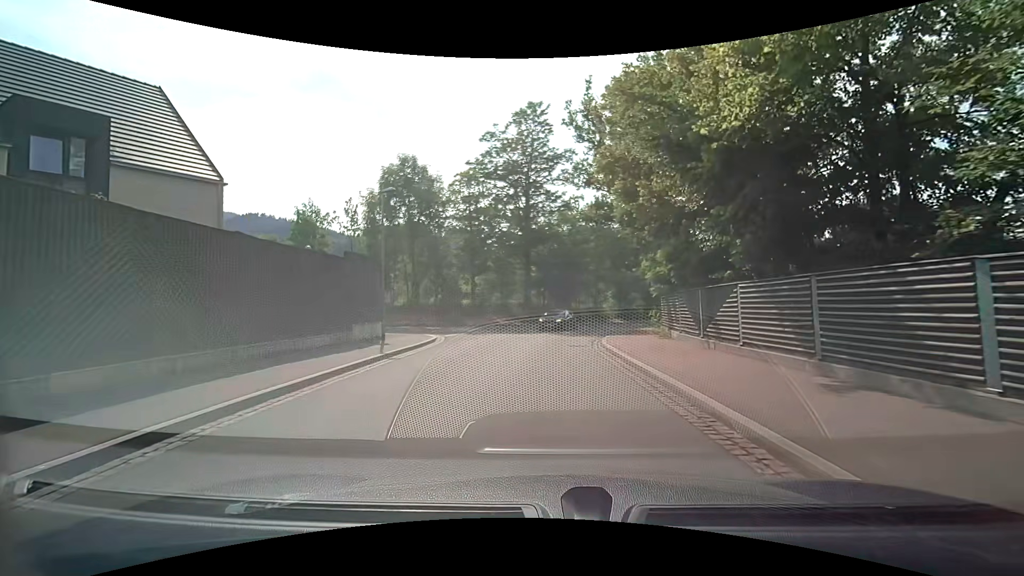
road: tertiary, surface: asphalt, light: Day
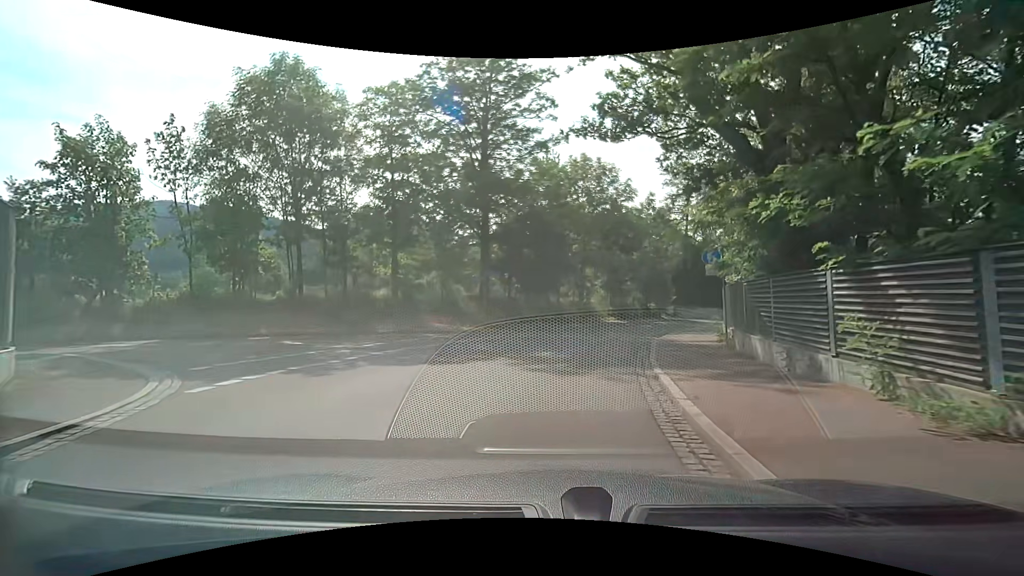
(+0.1, +15.6) m; +2°
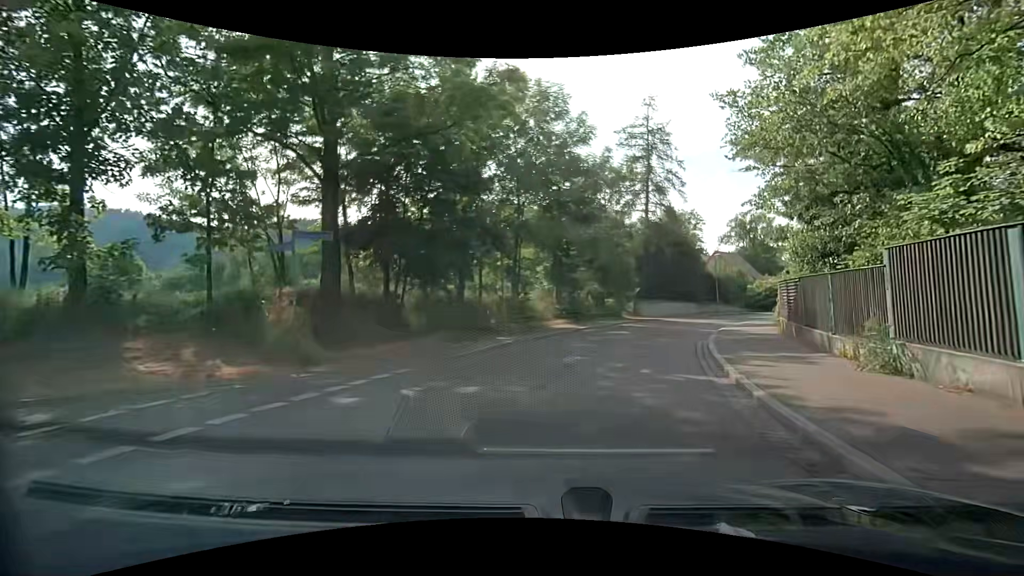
(+0.7, +14.8) m; +5°
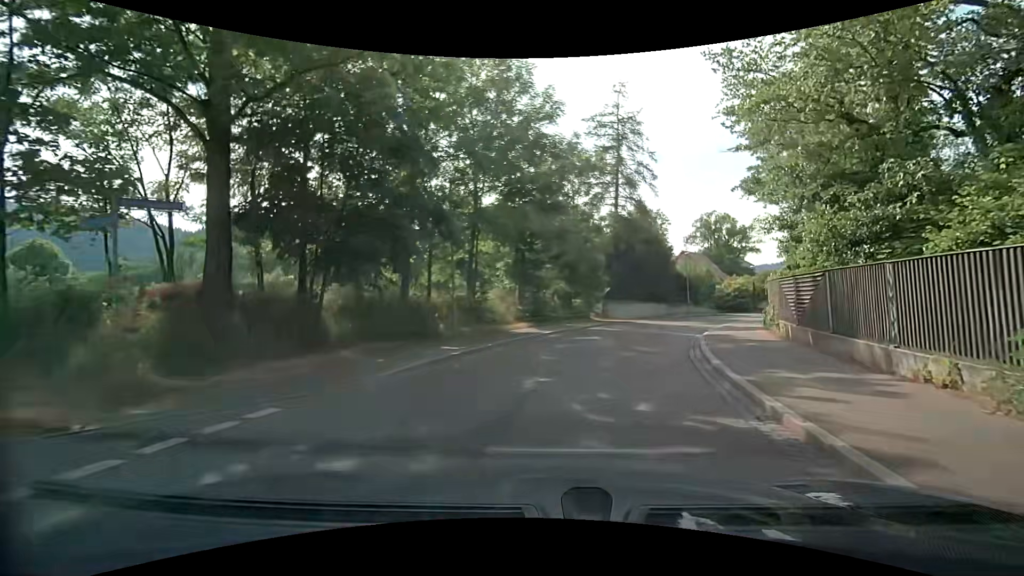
(+0.2, +3.7) m; +5°
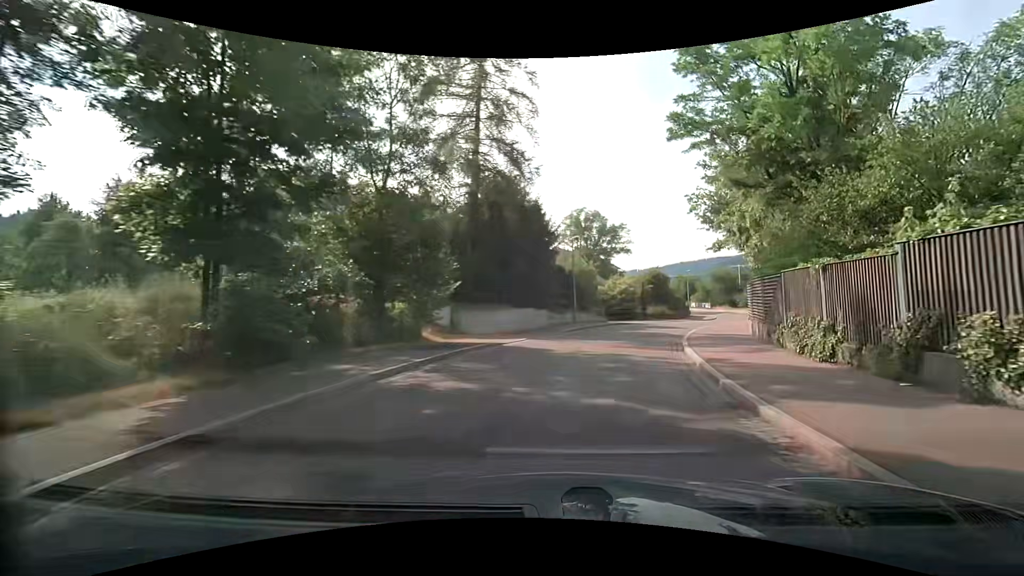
(+2.3, +17.1) m; +16°
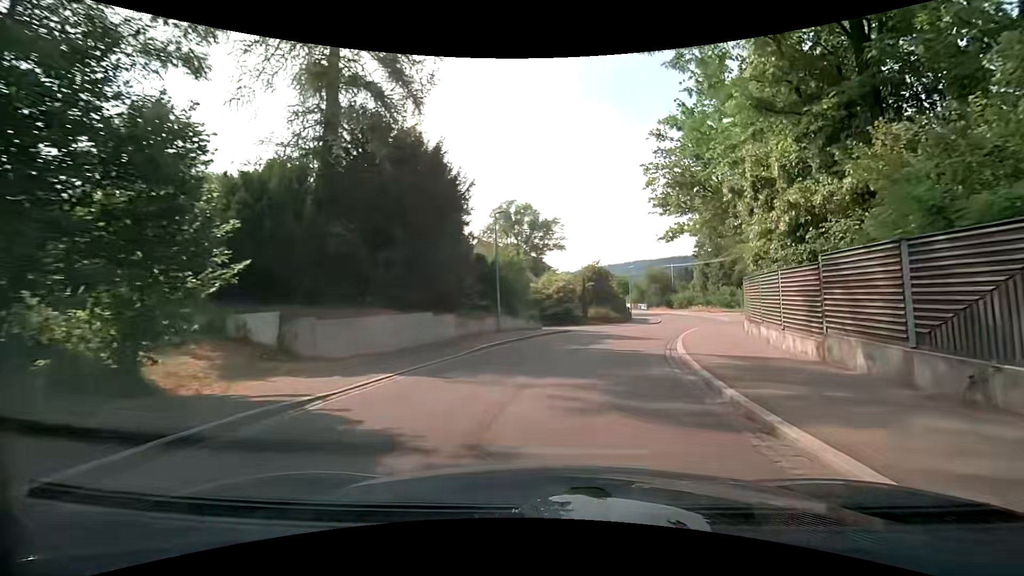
(+0.7, +10.1) m; +7°
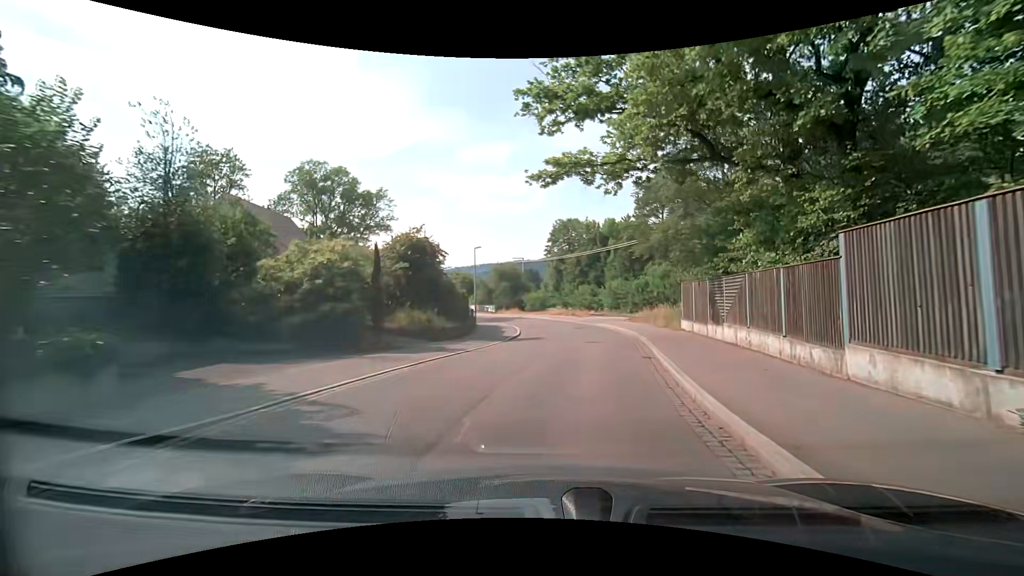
(+3.1, +21.1) m; +17°
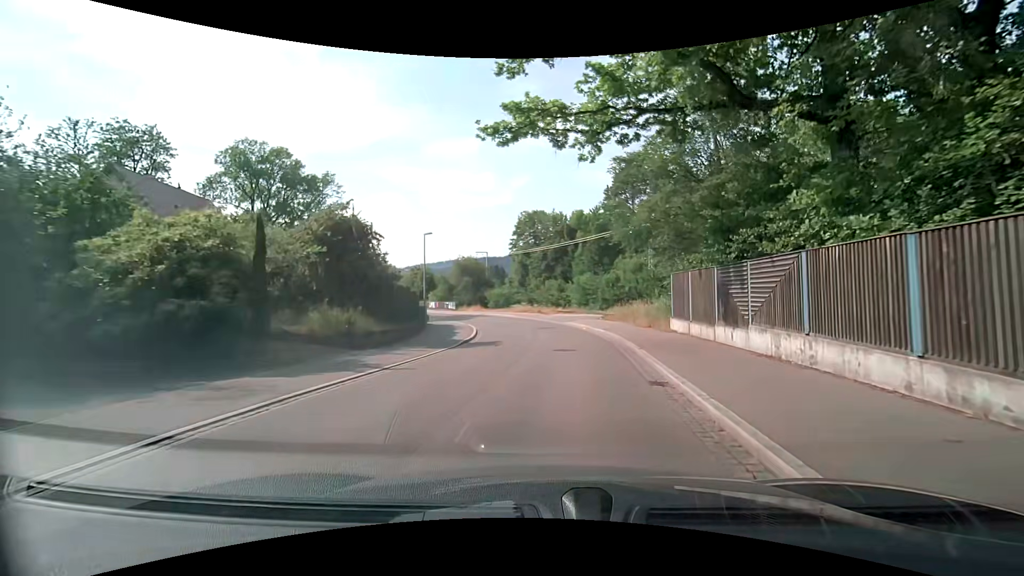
(+0.2, +5.2) m; +4°
(0, +10) (+1, +20) (+1, +30) (0, +40) (-2, +50) (-6, +59) (-11, +68) (-16, +76) (-21, +85) (-26, +93) m
